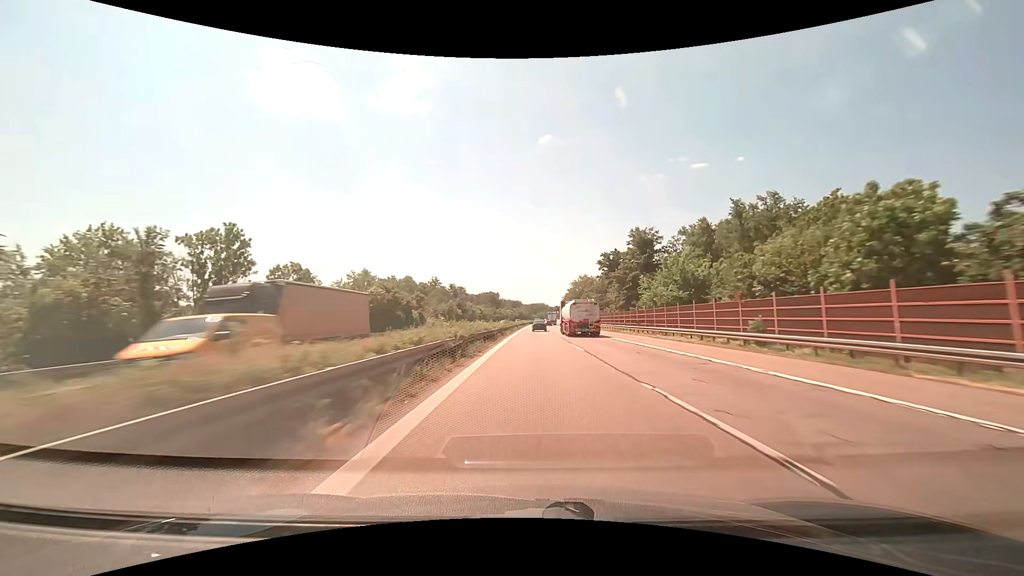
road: motorway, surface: asphalt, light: Day
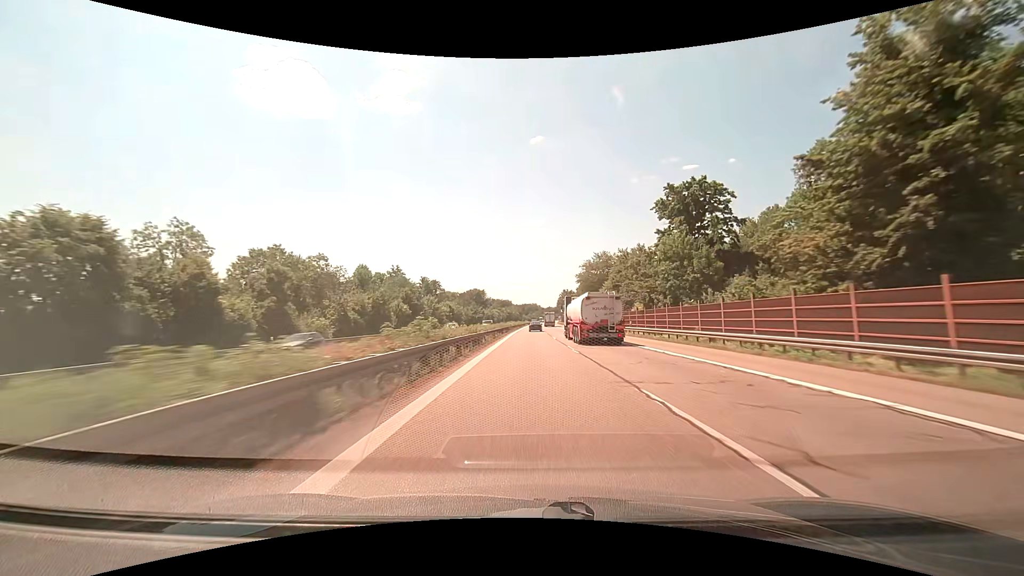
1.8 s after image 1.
(+0.4, +54.8) m; +1°
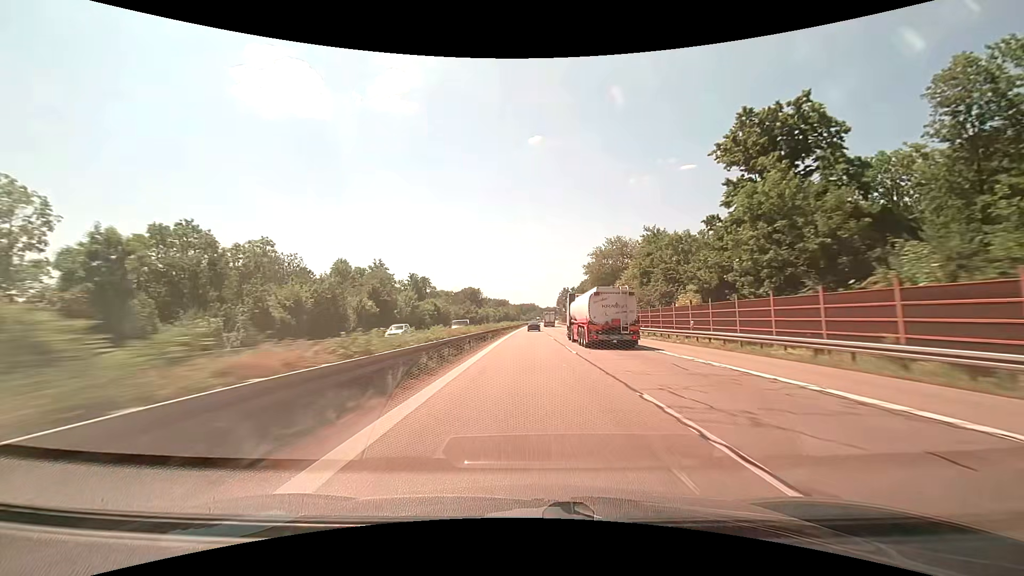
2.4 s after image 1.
(0.0, +18.5) m; 0°
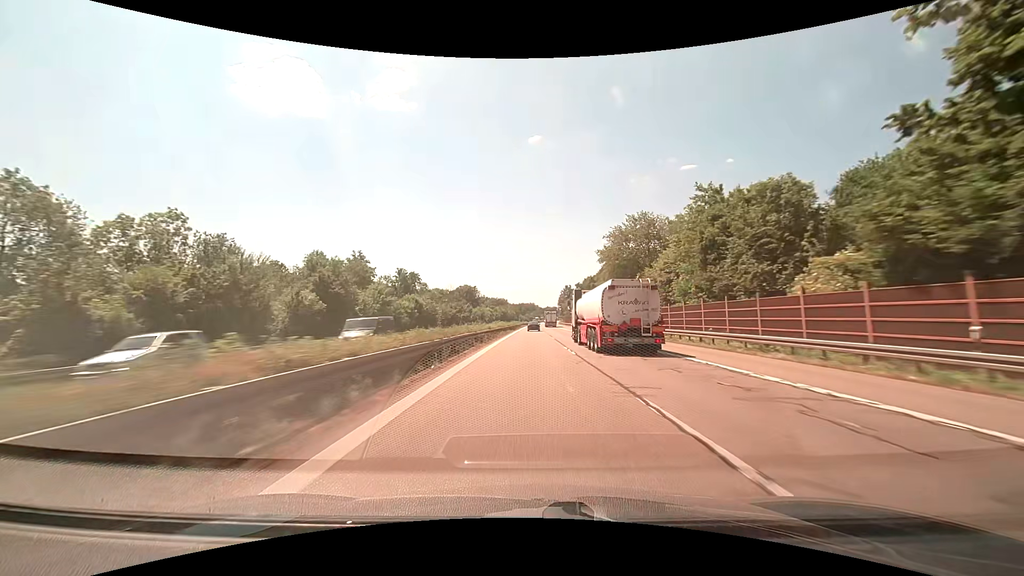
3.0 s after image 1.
(0.0, +18.7) m; 0°
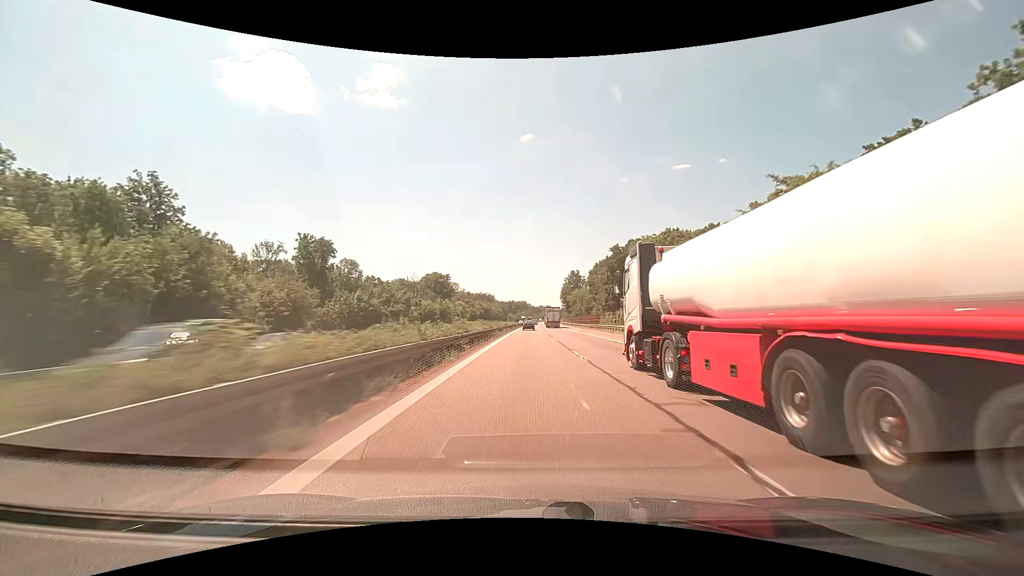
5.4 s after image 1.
(+0.4, +76.1) m; +1°
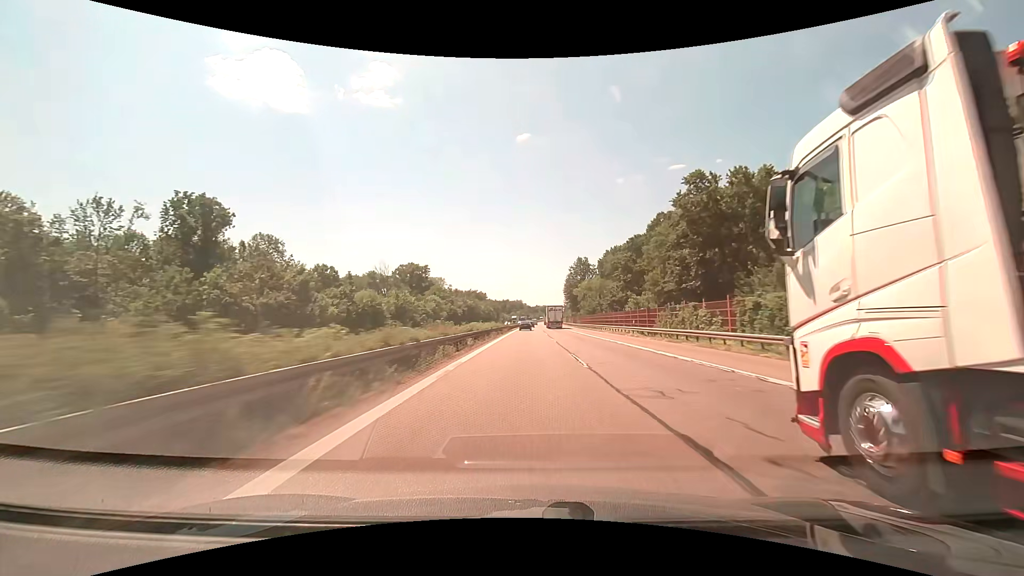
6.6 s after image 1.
(-0.1, +38.5) m; 0°
(0, +10) (0, +20) (0, +30) (0, +40) (0, +50) (0, +60) (0, +70) (0, +80) (+1, +90) (+1, +100) m
